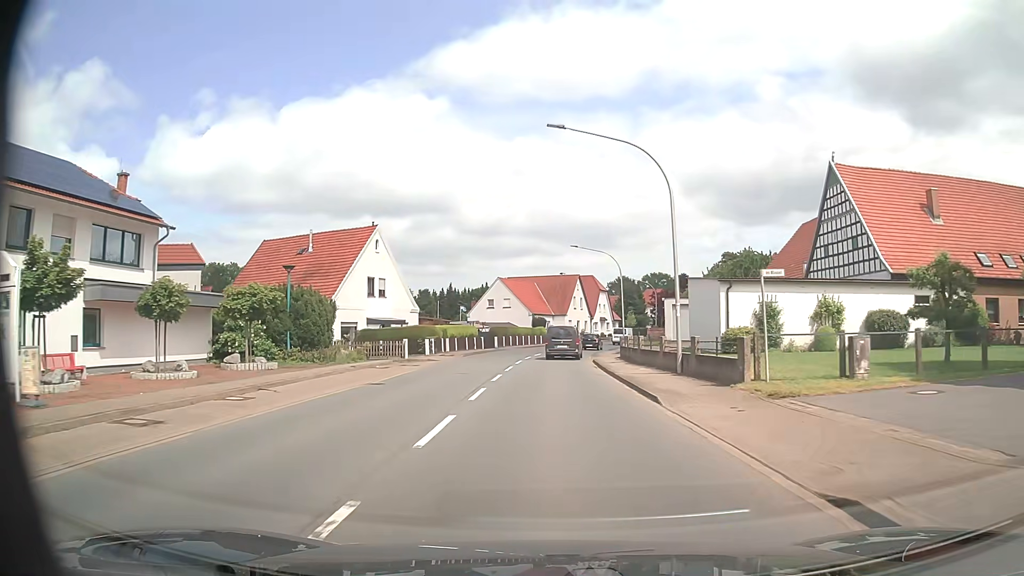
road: primary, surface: asphalt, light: Day
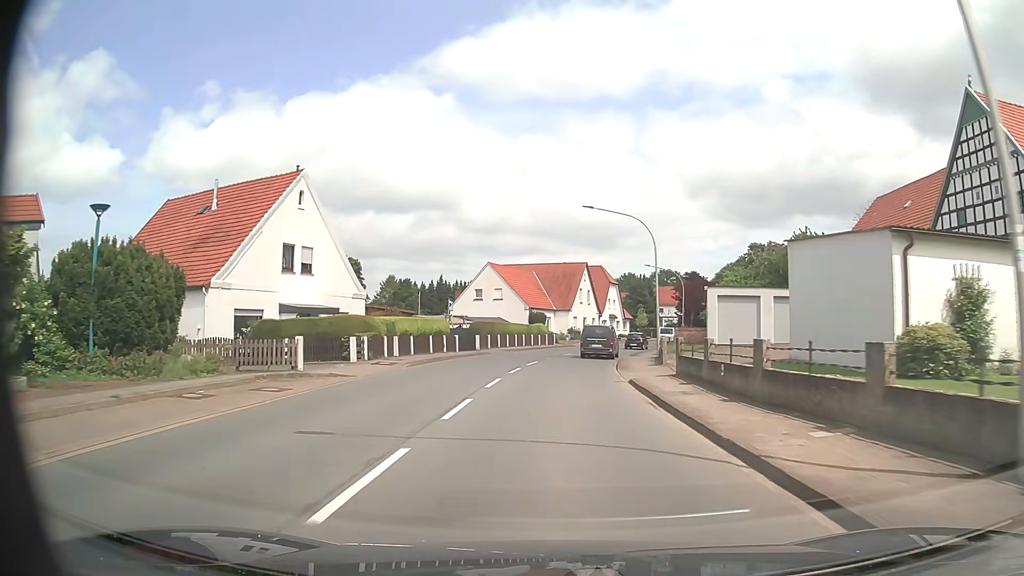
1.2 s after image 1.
(+0.1, +15.8) m; 0°
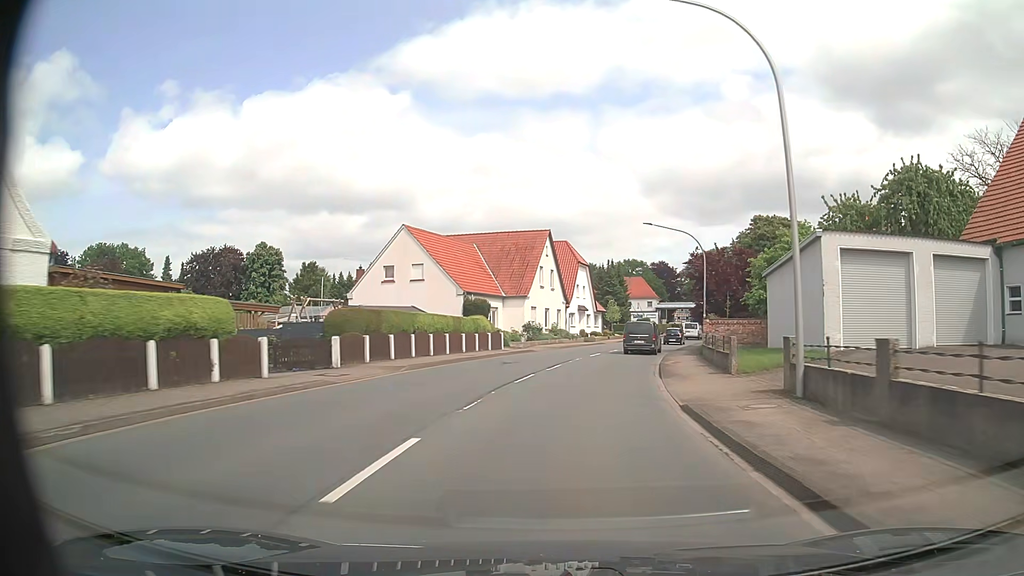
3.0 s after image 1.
(+0.4, +23.8) m; +4°
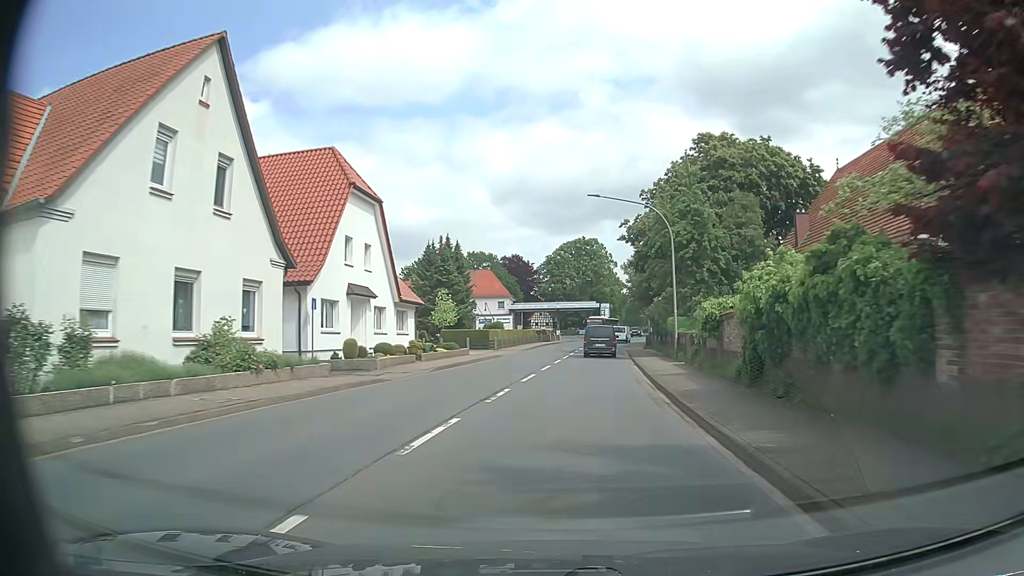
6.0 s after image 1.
(+4.9, +39.1) m; +13°
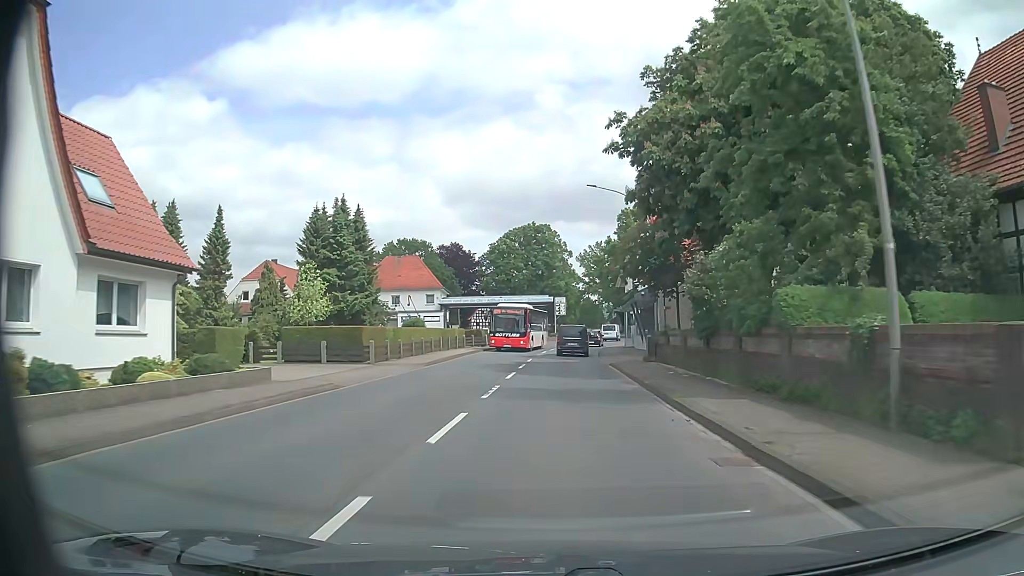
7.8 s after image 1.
(+1.1, +23.6) m; +5°
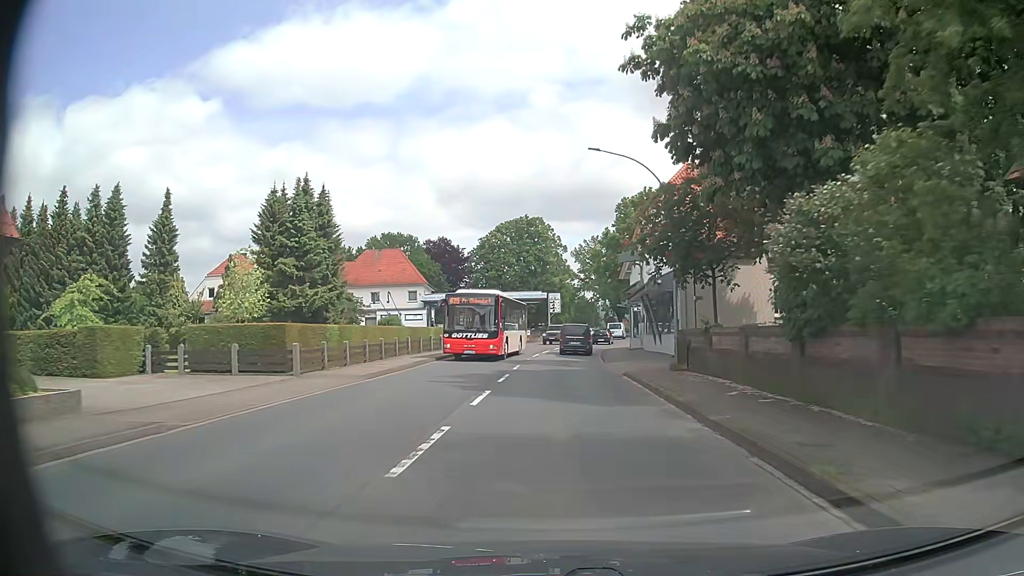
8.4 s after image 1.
(0.0, +7.9) m; 0°
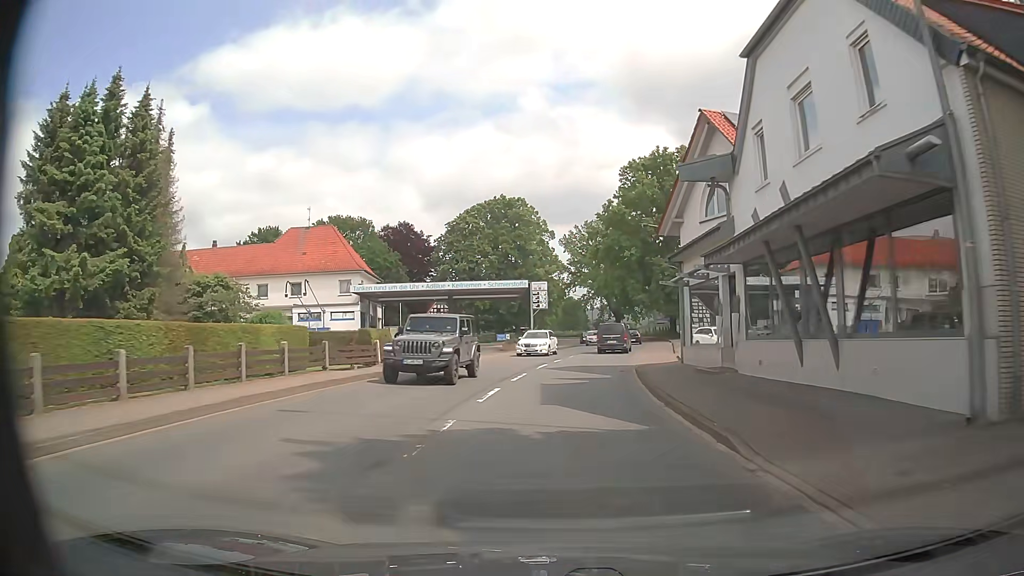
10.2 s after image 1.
(+0.2, +23.7) m; +1°
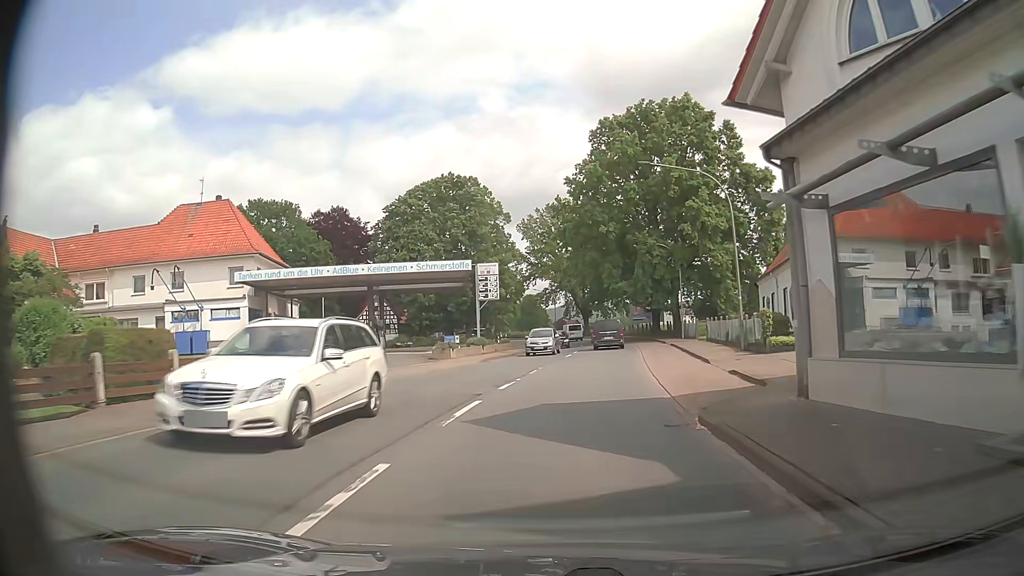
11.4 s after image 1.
(+0.4, +15.8) m; +3°
(0, +10) (+1, +20) (+2, +30) (+3, +40) (+4, +50) (+5, +60) (+5, +70) (+4, +80) (+2, +90) (0, +99) m
